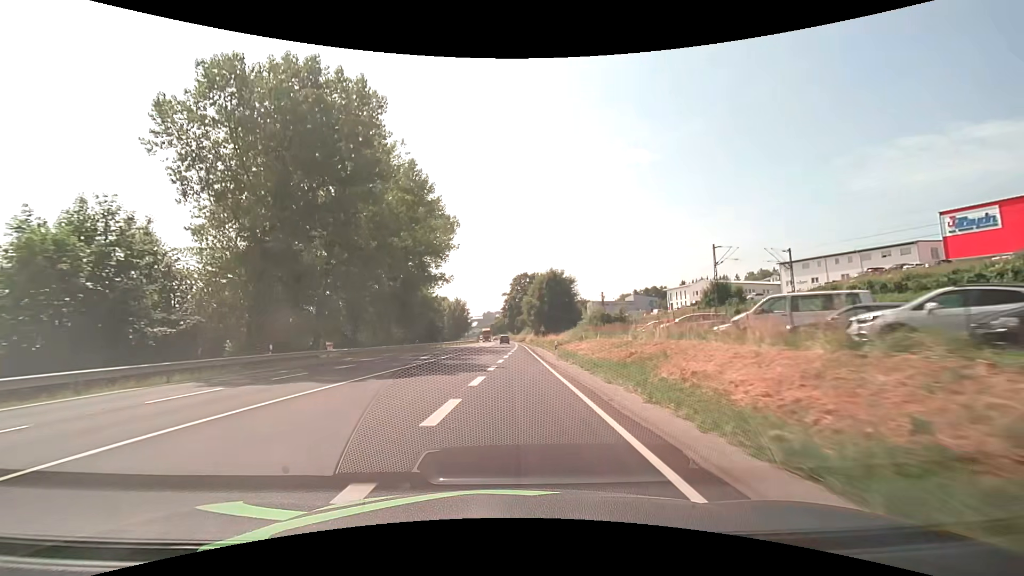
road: primary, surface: asphalt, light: Day
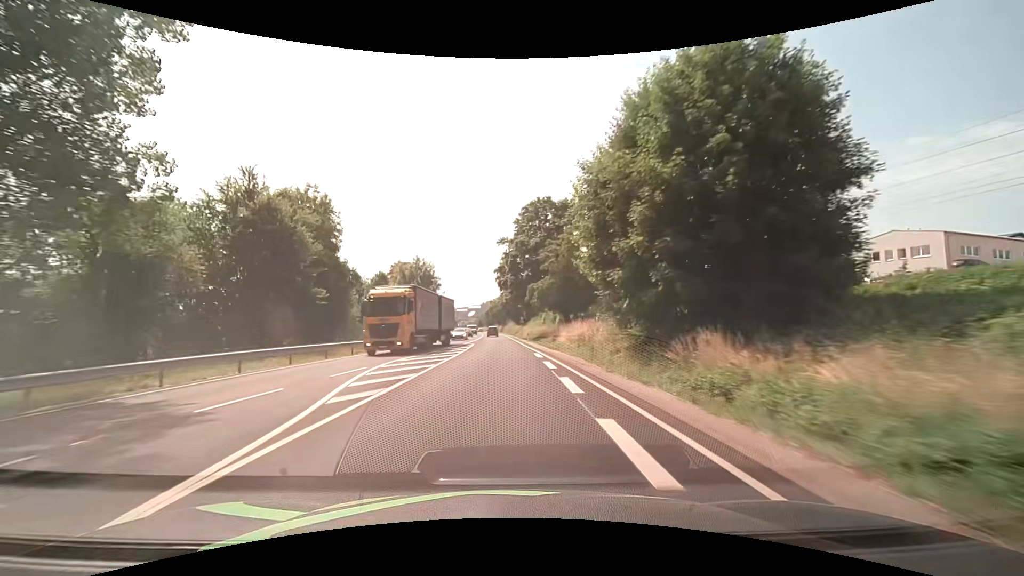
(0.0, +70.0) m; 0°
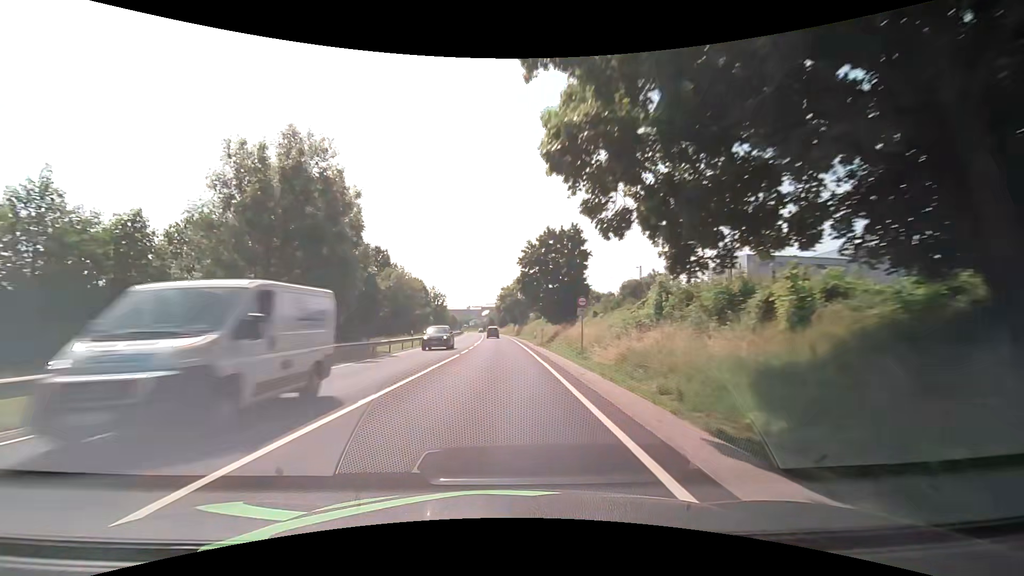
(-1.1, +56.1) m; -2°
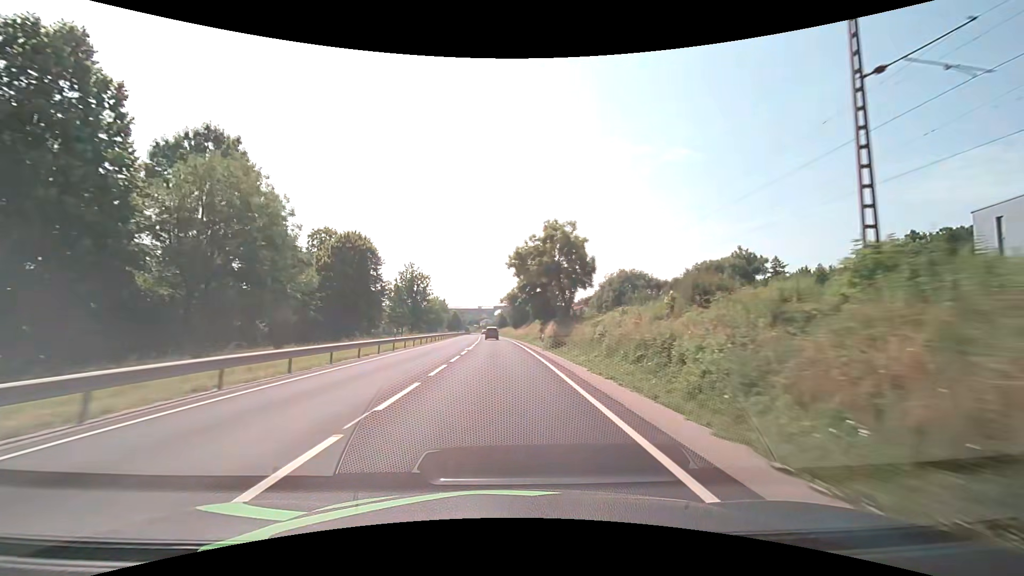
(-0.7, +55.5) m; -1°
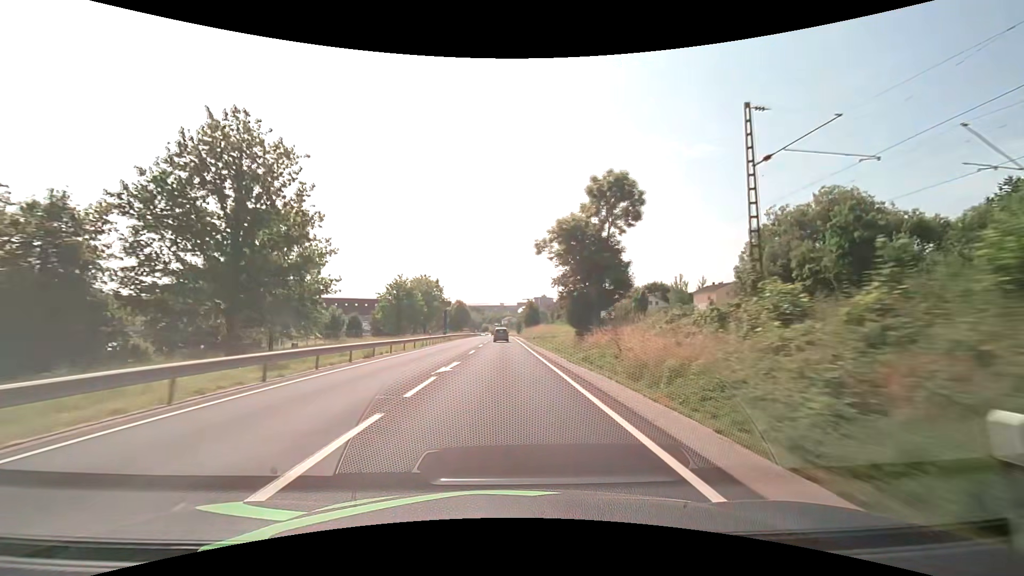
(-1.8, +70.8) m; -3°
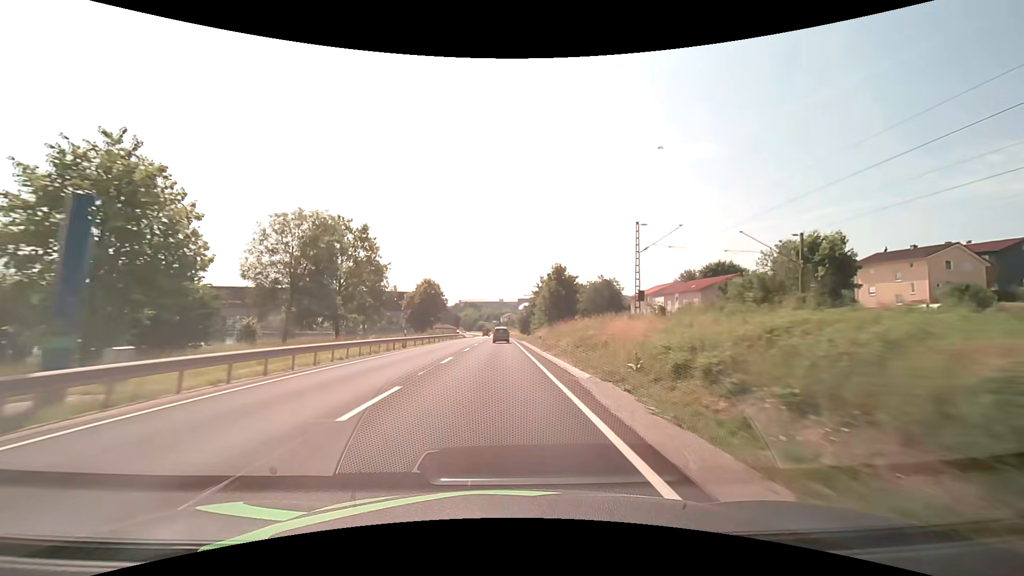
(+0.1, +57.4) m; 0°
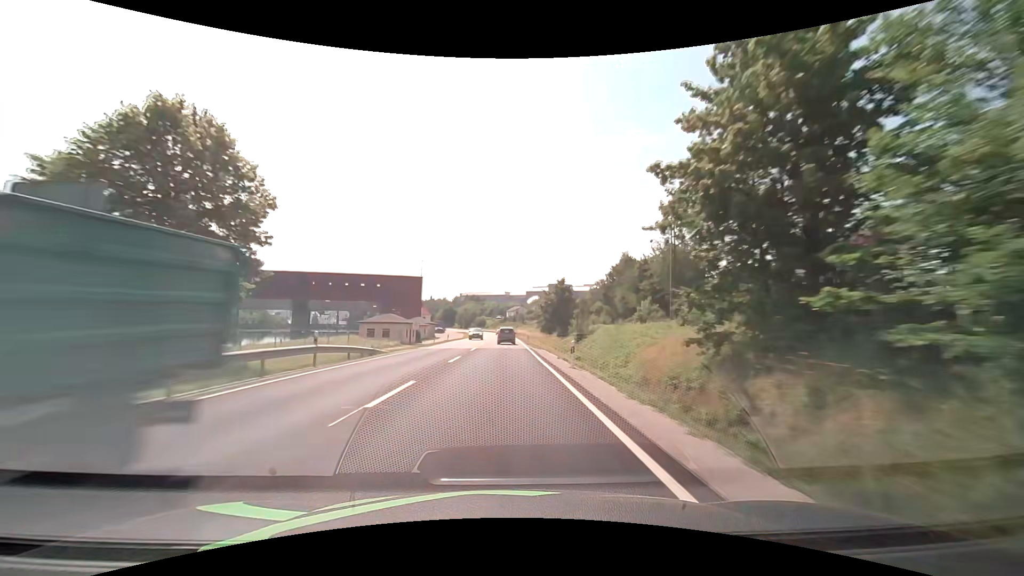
(-0.8, +70.7) m; -1°
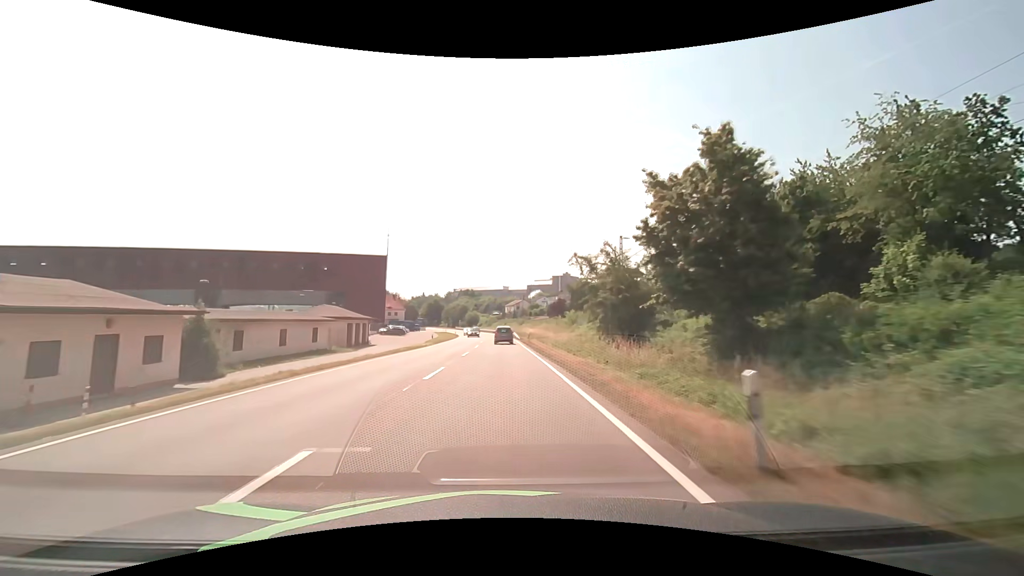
(-0.1, +55.1) m; 0°
(0, +10) (0, +20) (0, +30) (0, +40) (0, +50) (-1, +60) (-1, +70) (-2, +80) (-2, +90) (-3, +100) m
